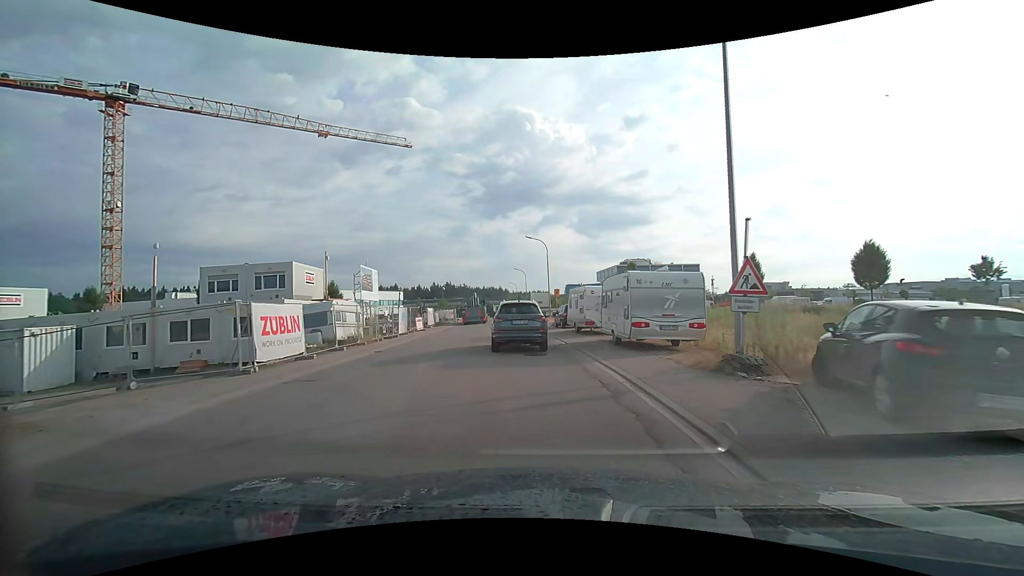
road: tertiary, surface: asphalt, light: Day
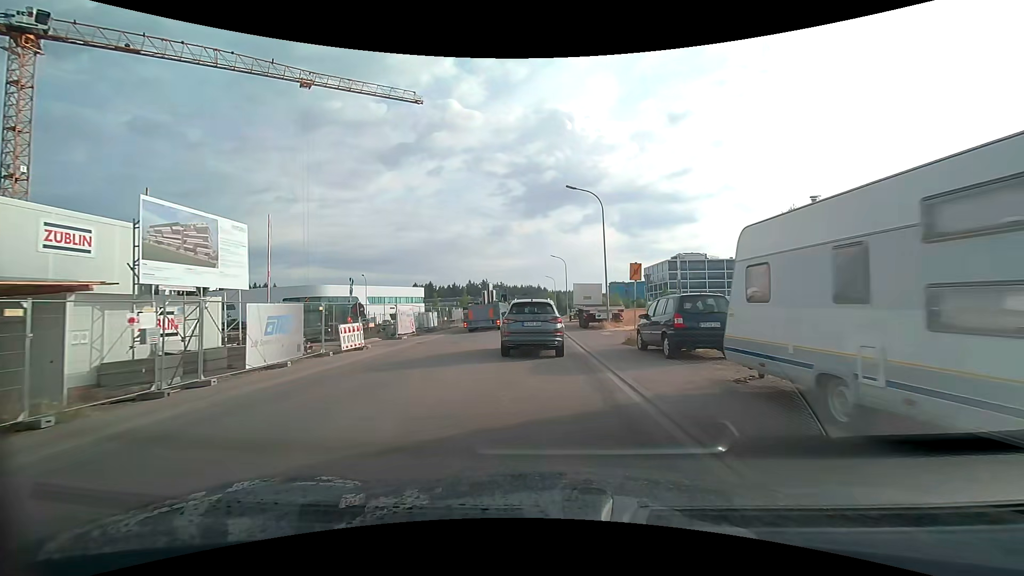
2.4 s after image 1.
(-0.7, +21.3) m; -4°
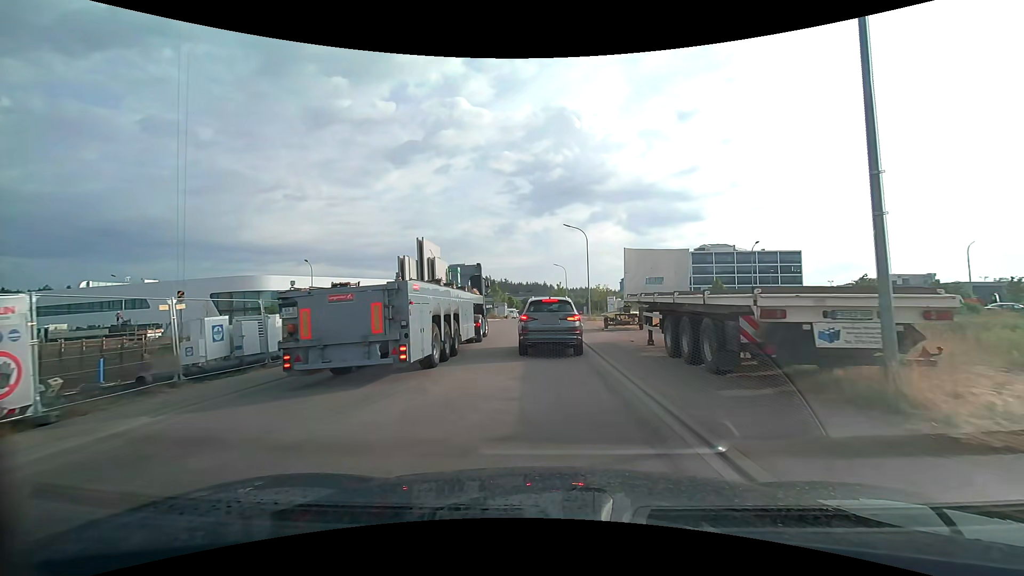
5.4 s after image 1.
(-0.7, +24.6) m; -1°
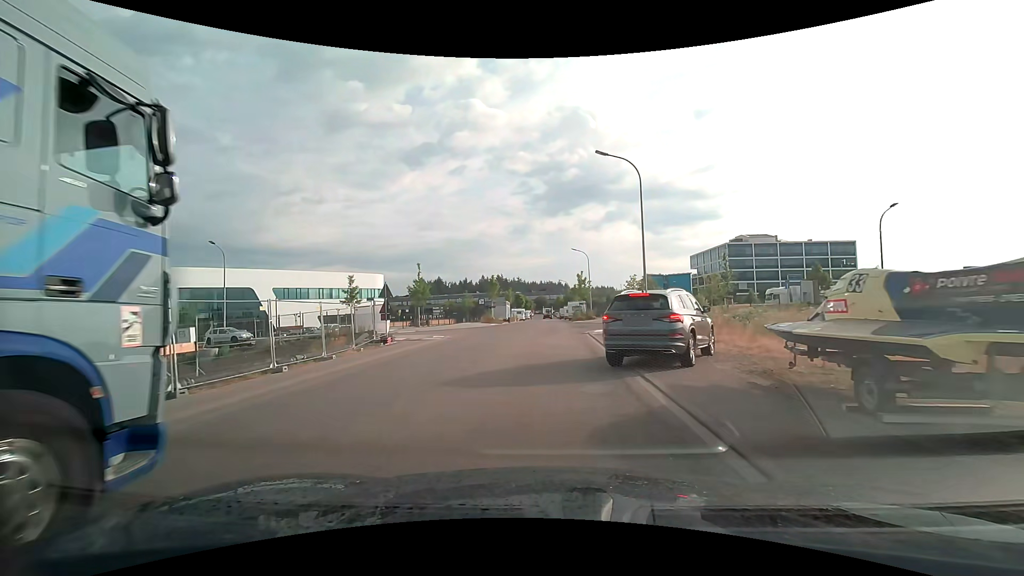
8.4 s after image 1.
(-0.1, +22.0) m; -2°
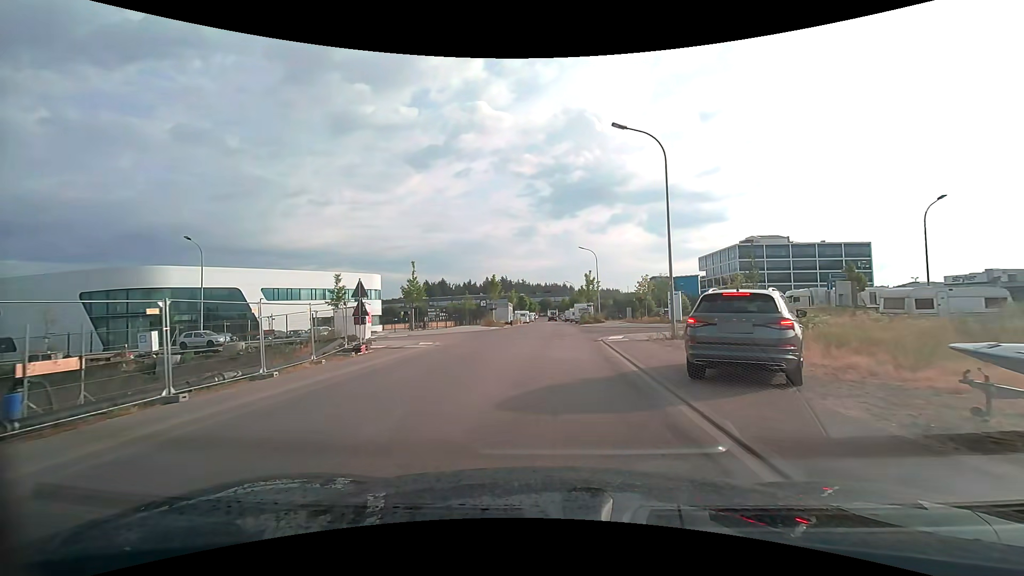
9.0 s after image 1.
(0.0, +4.2) m; 0°
(0, +10) (0, +20) (+1, +30) (+1, +40) (+1, +50) (+1, +60) (+1, +70) (+1, +80) (+1, +90) (+1, +100) m
